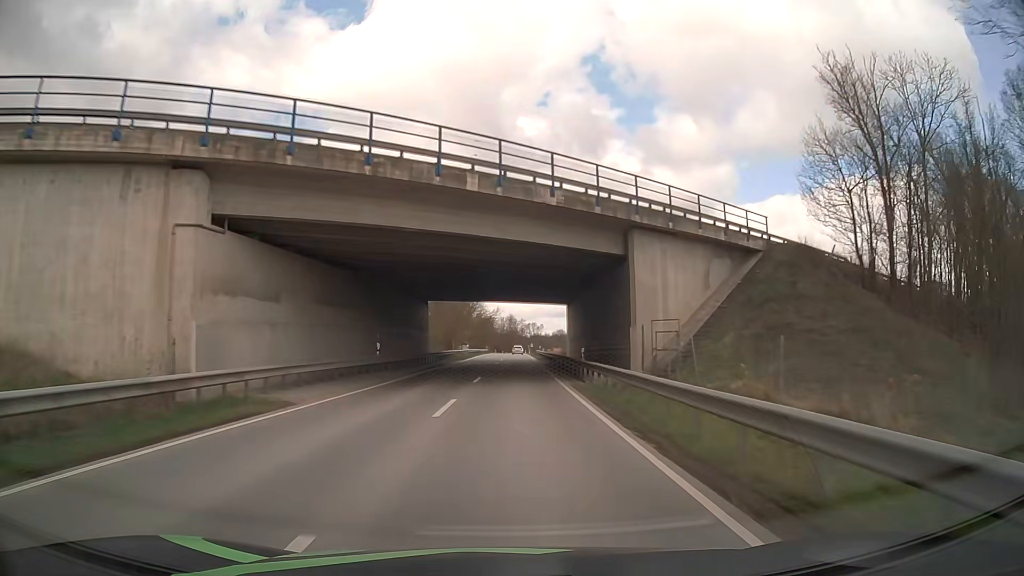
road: secondary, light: Day
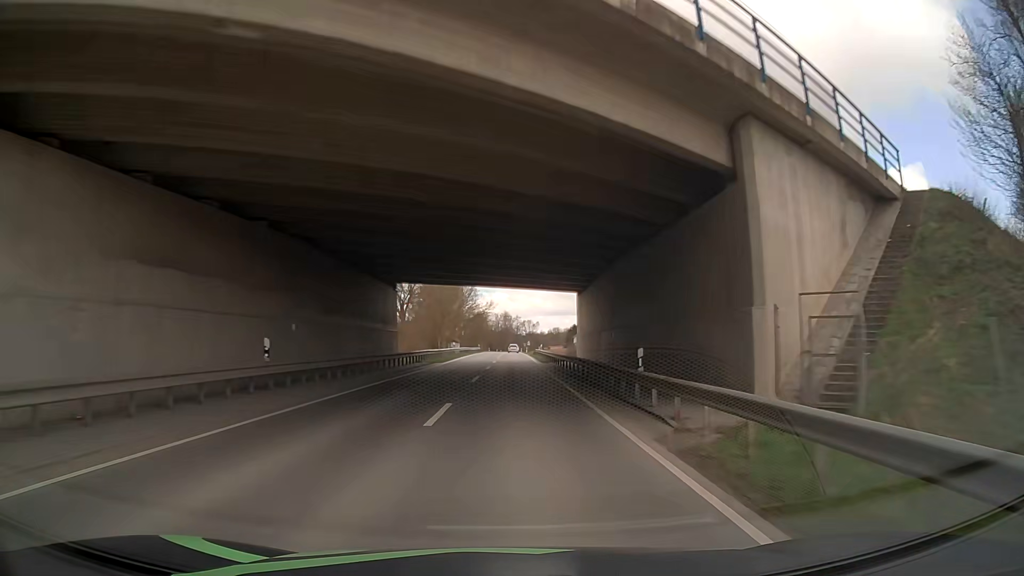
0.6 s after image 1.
(+0.1, +13.7) m; 0°
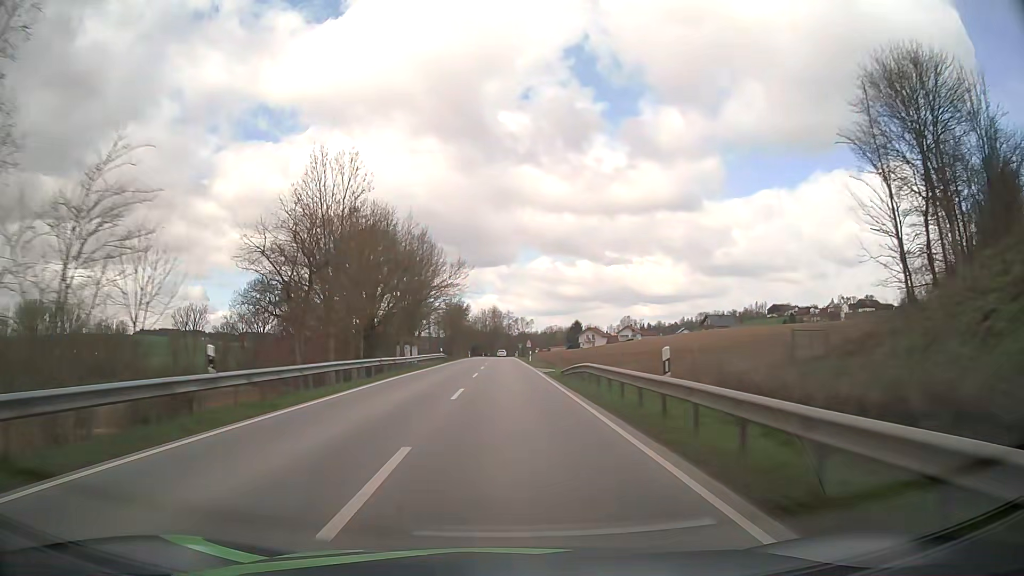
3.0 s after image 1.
(+1.6, +54.5) m; +1°
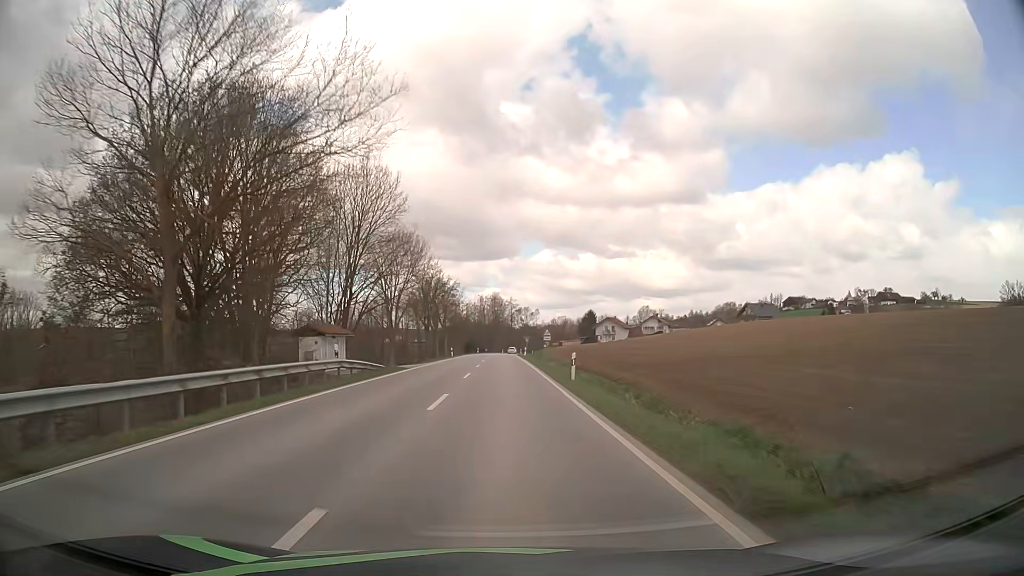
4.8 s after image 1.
(-0.3, +39.4) m; 0°
(0, +10) (0, +20) (0, +30) (0, +40) (0, +50) (0, +60) (0, +70) (-1, +80) (-1, +90) (-1, +100) m
